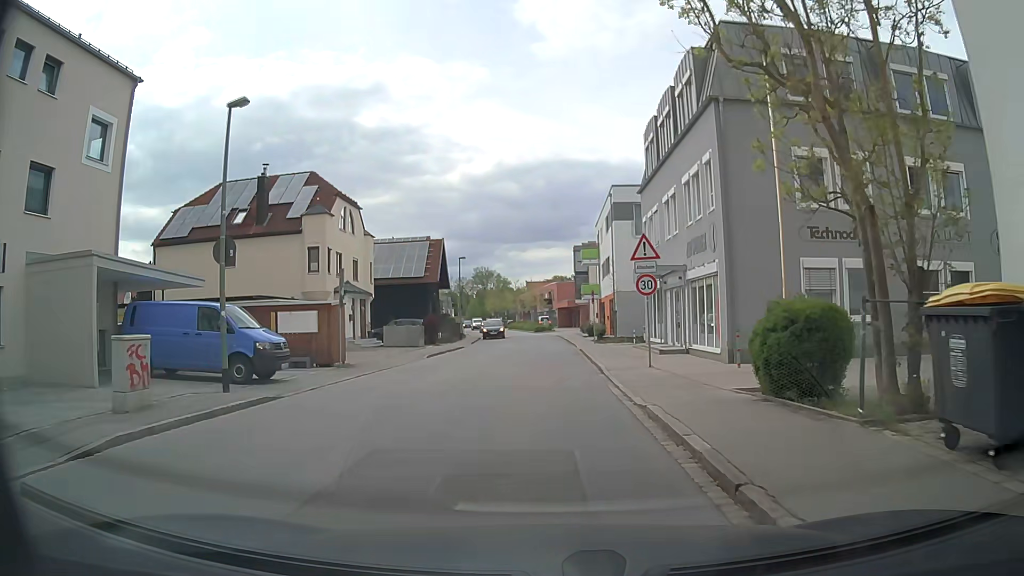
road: residential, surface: asphalt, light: Day
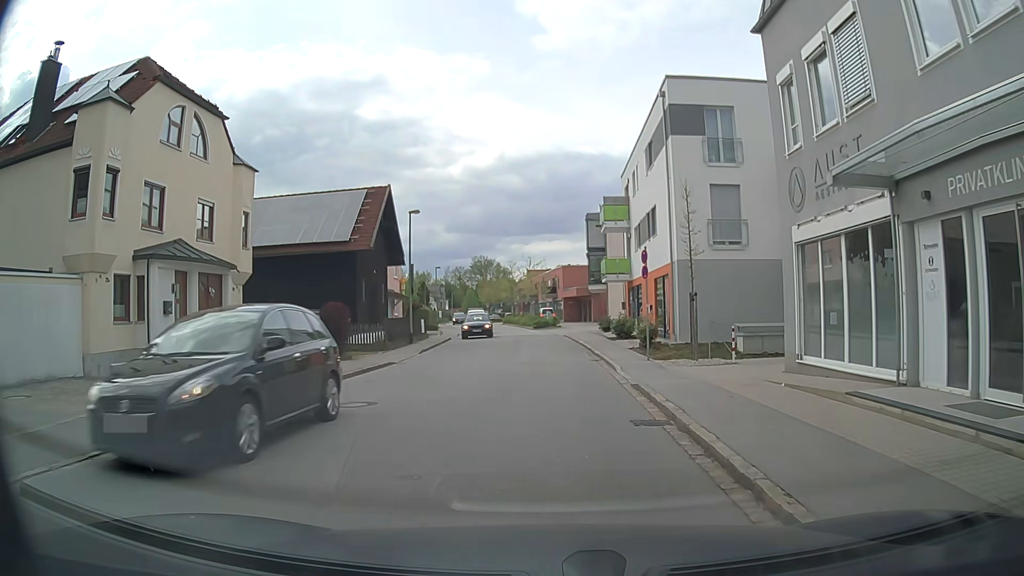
(+0.3, +19.6) m; -1°
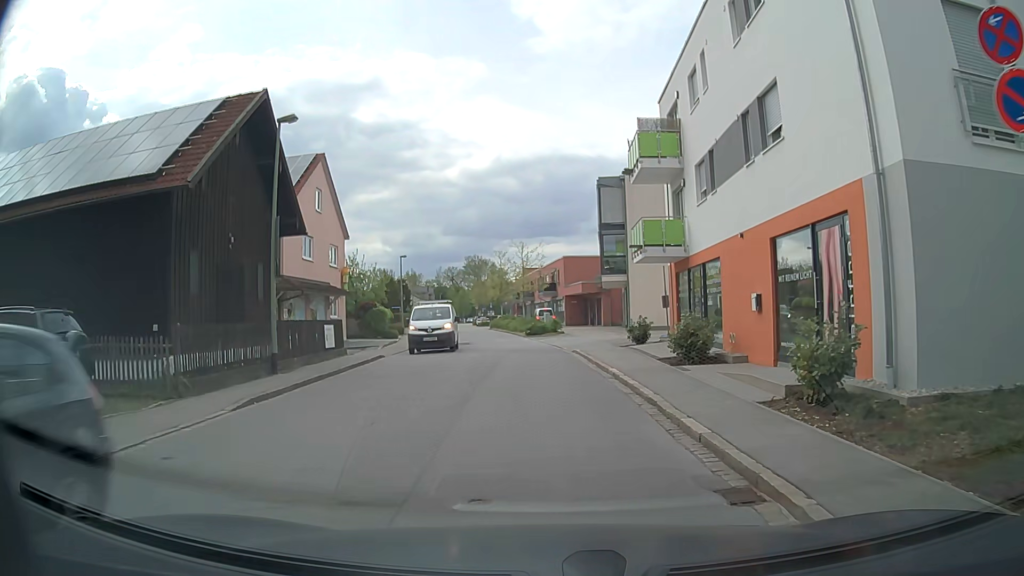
(+0.5, +16.1) m; +1°
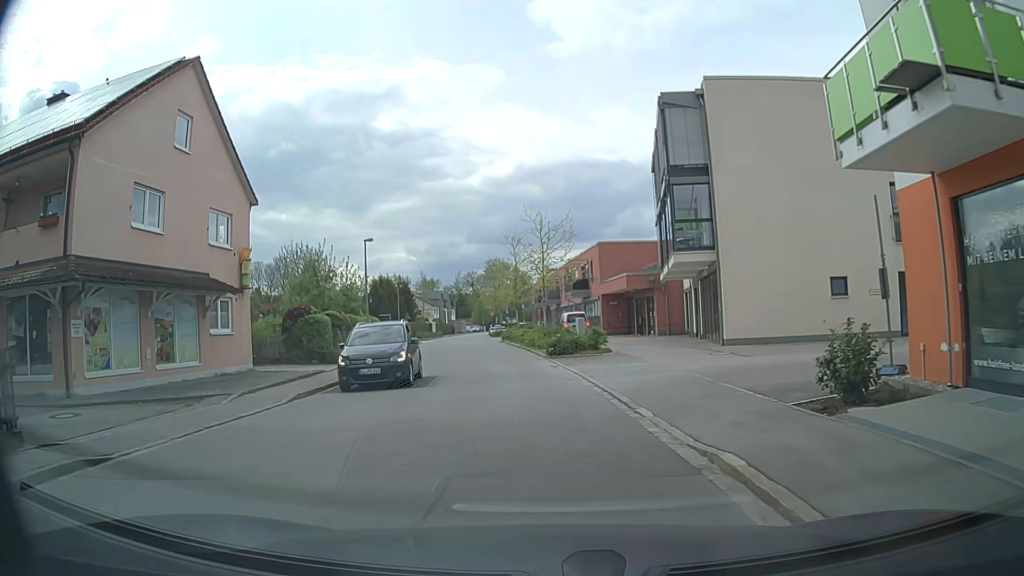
(-0.1, +17.2) m; -2°
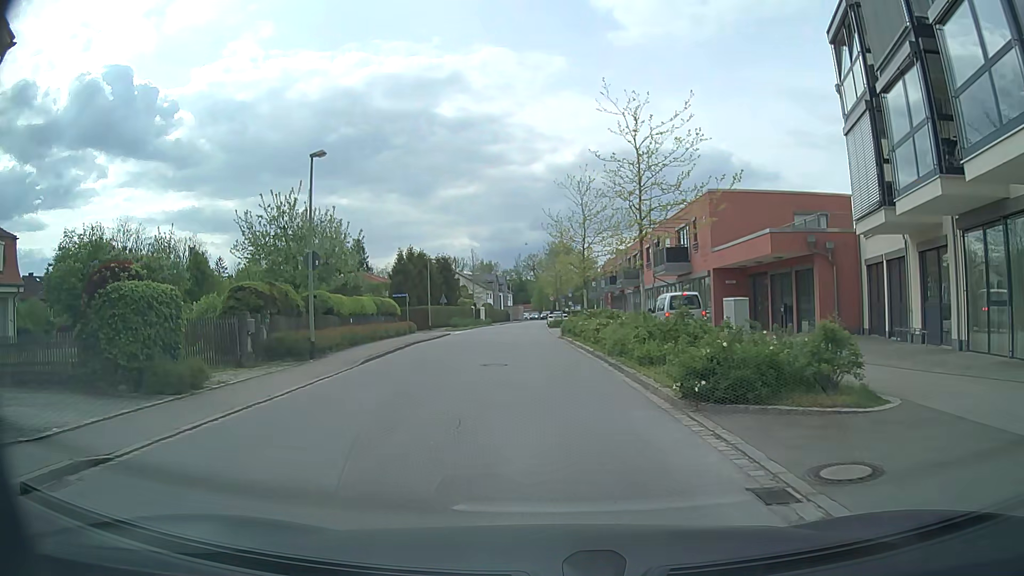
(-0.7, +17.5) m; -5°
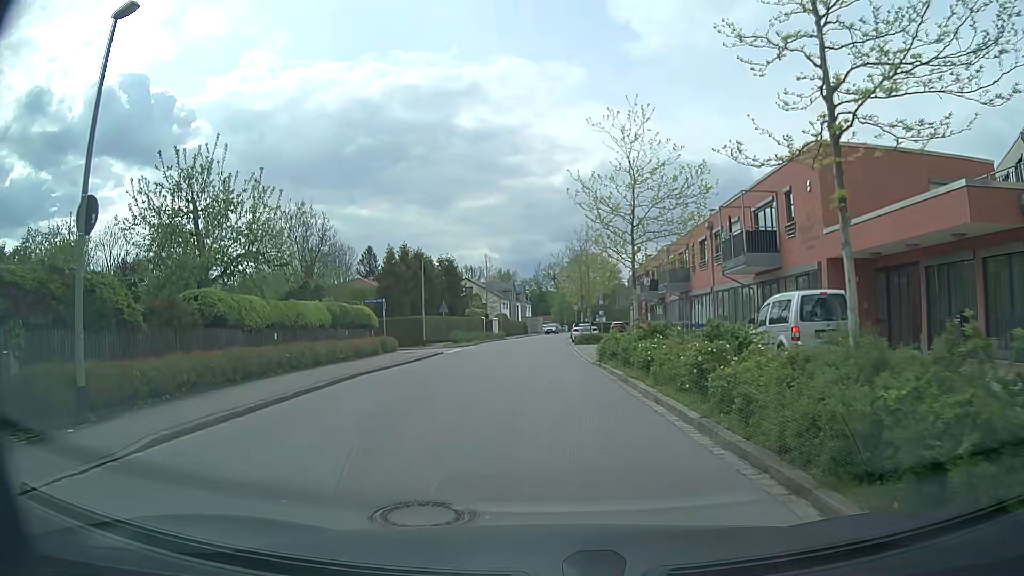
(-0.2, +11.8) m; -1°
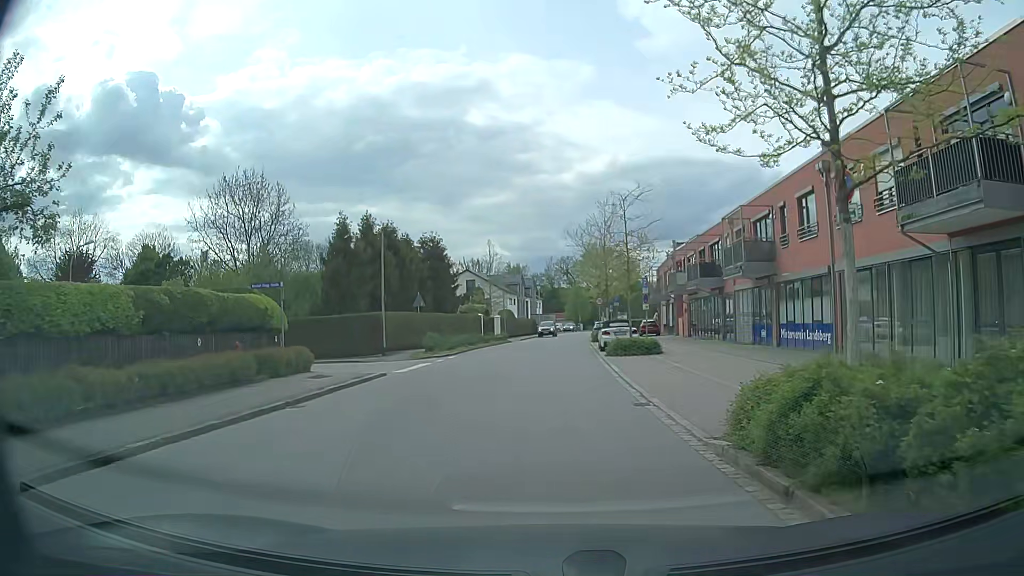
(-0.2, +14.8) m; -1°
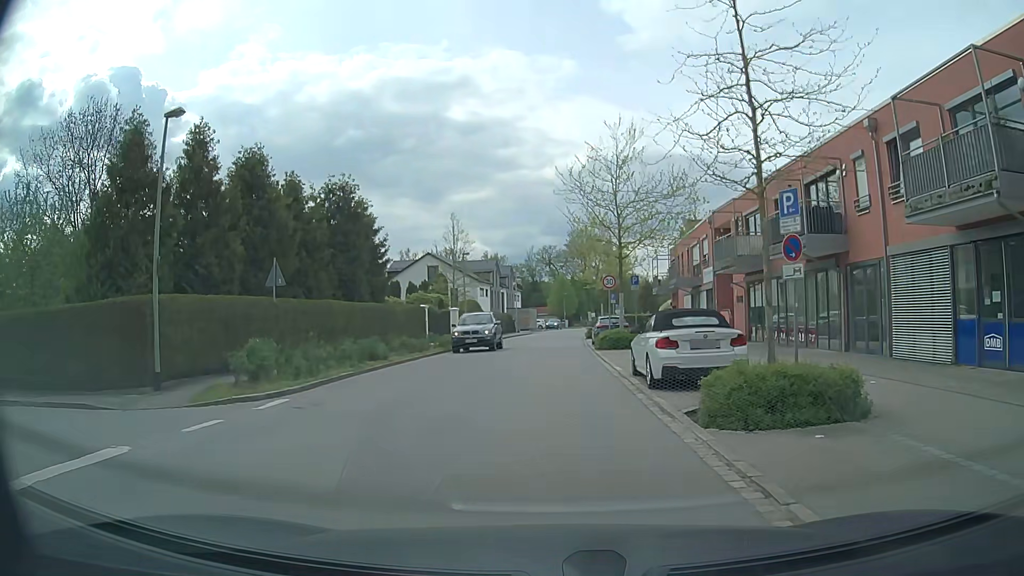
(-0.1, +18.8) m; +1°
(0, +10) (0, +20) (0, +30) (+1, +40) (+1, +50) (+2, +60) (+2, +70) (+3, +80) (+4, +90) (+6, +100) m
